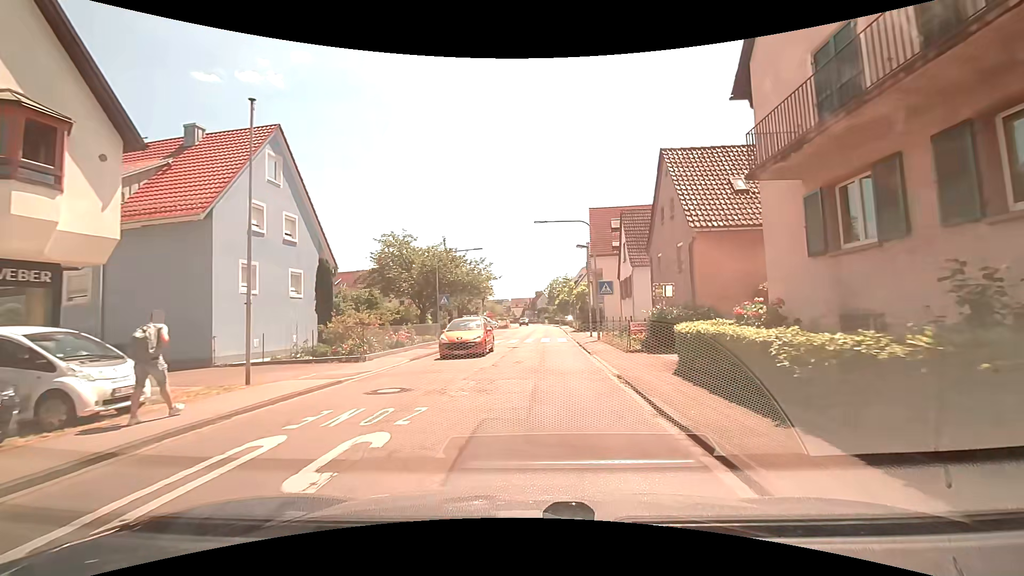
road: tertiary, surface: asphalt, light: Day
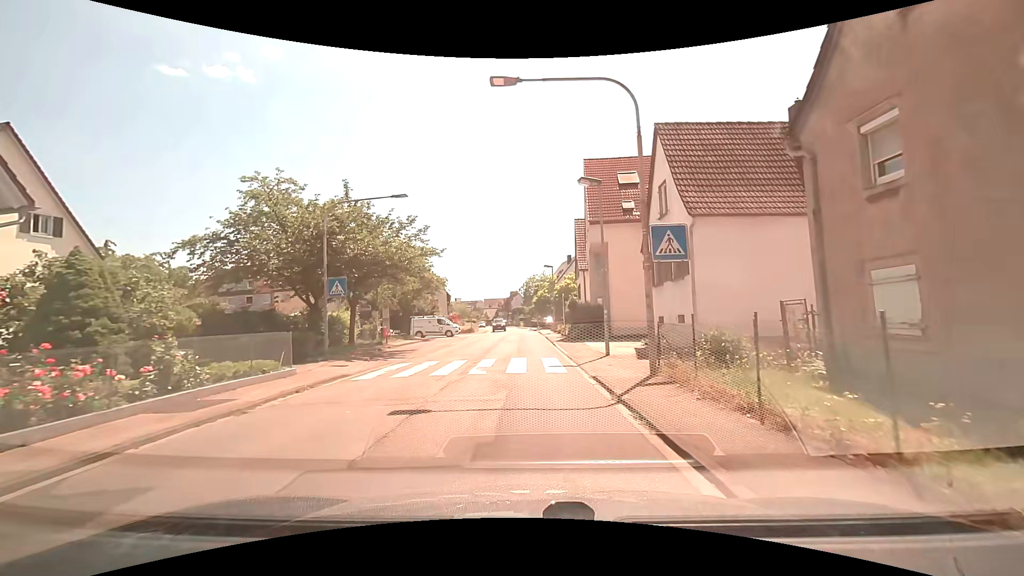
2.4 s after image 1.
(+0.3, +16.3) m; +1°
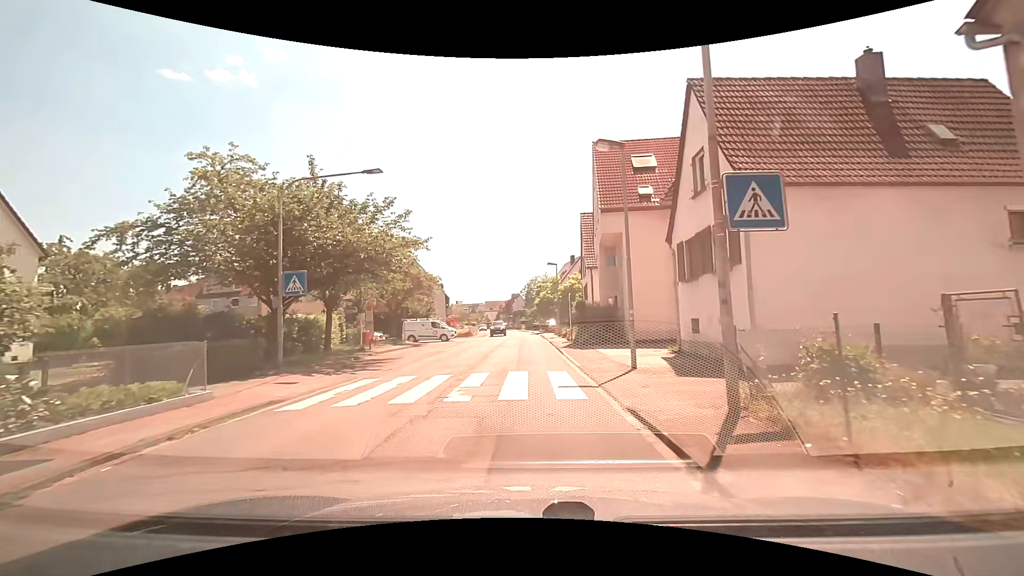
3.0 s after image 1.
(+0.1, +3.9) m; +2°
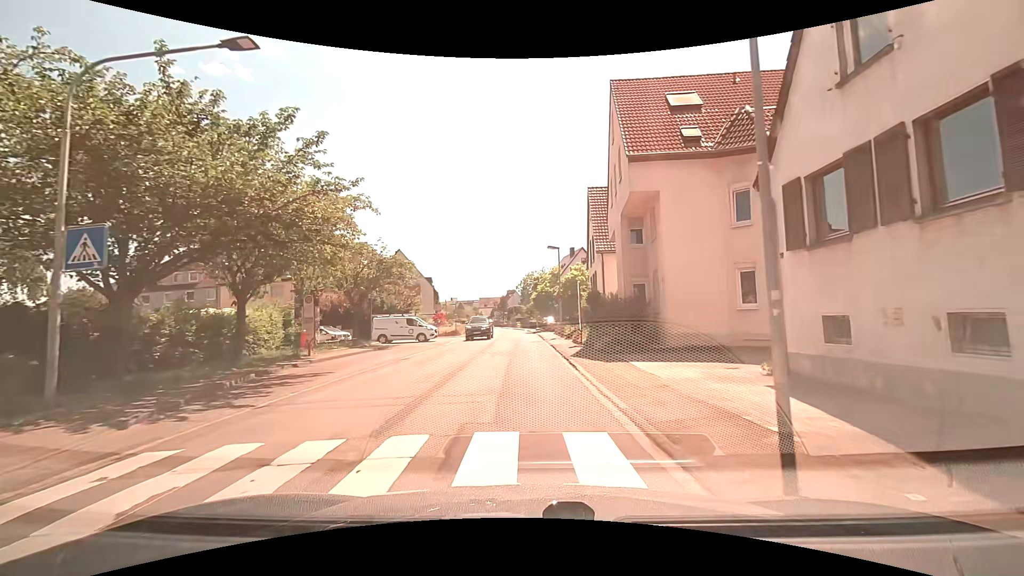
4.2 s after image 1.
(-0.1, +7.8) m; +1°
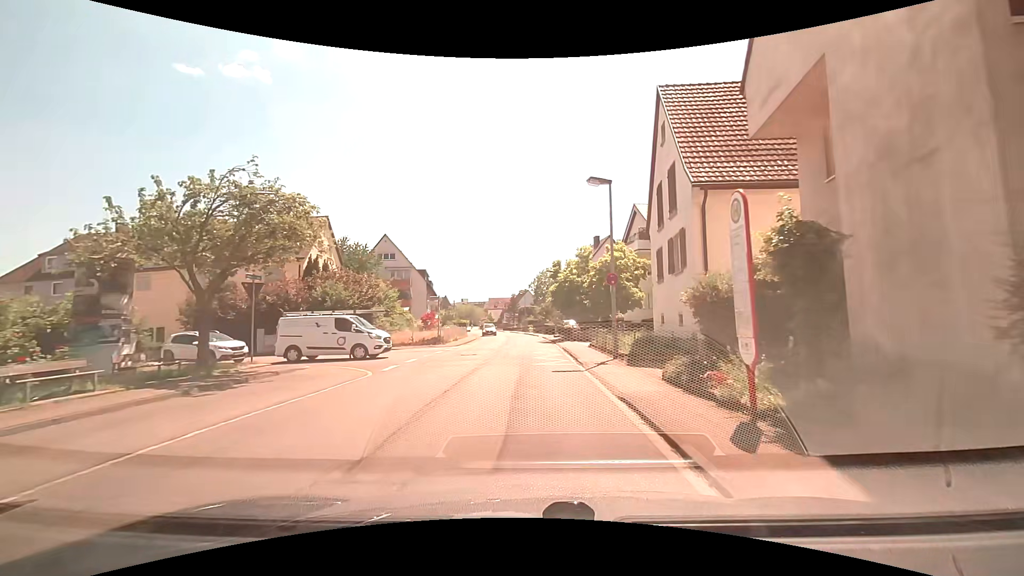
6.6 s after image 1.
(-0.7, +16.4) m; -3°
(0, +10) (0, +20) (0, +30) (0, +40) (0, +50) (-1, +60) (-2, +70) (-4, +80) (-5, +90) (-7, +100) m
